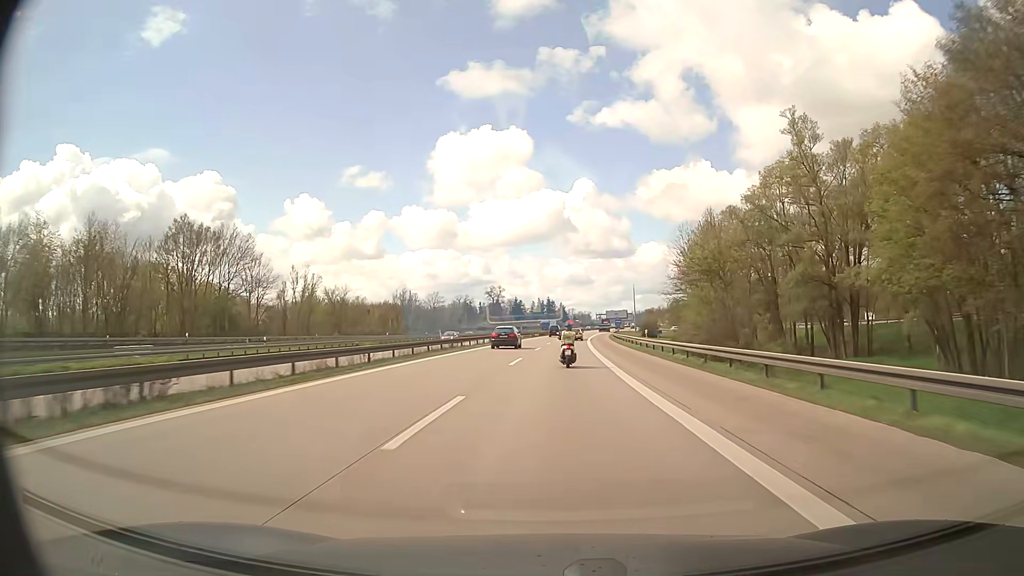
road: motorway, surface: asphalt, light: Day
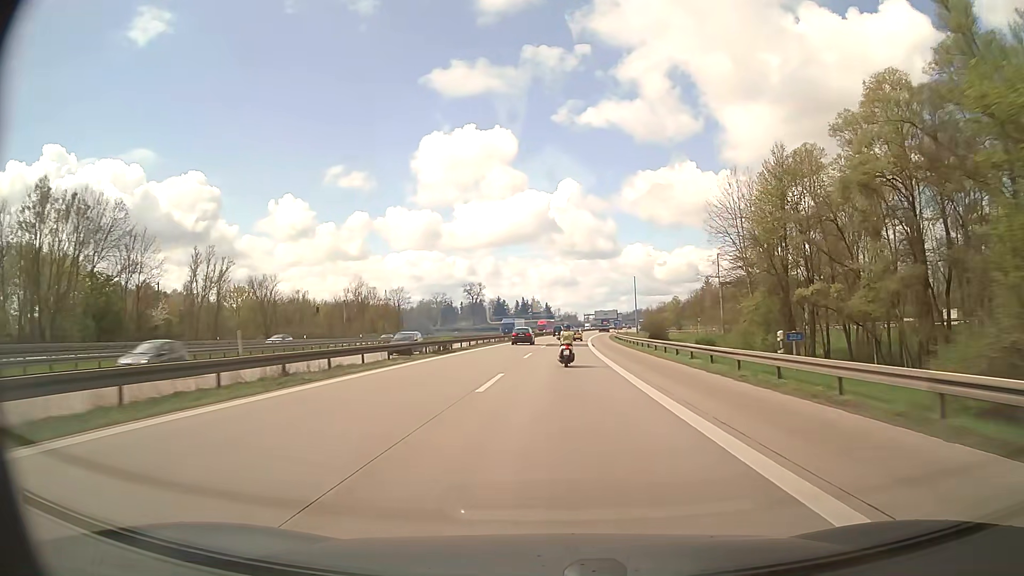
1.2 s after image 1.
(+0.3, +28.9) m; +1°
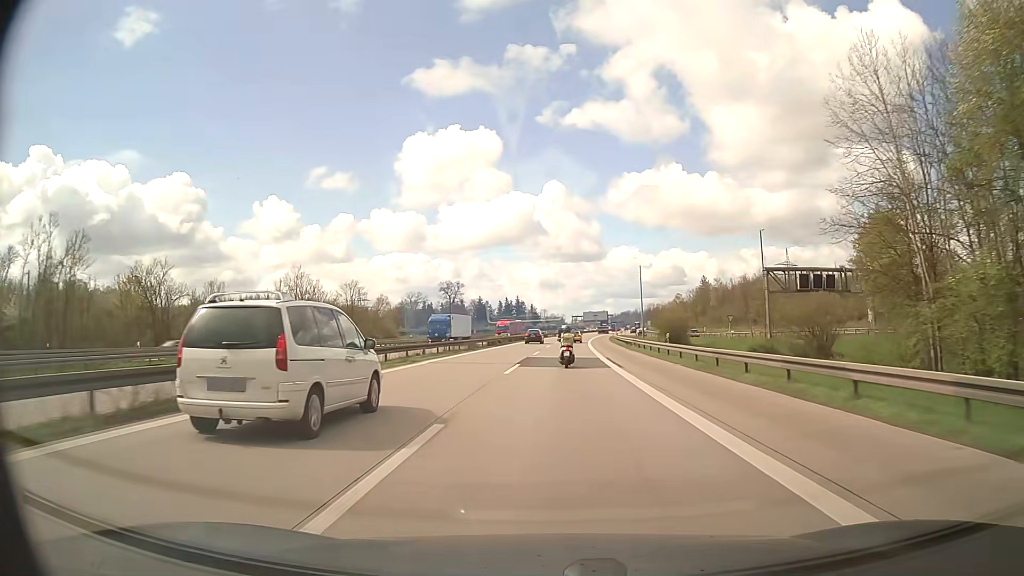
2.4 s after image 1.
(+0.3, +29.0) m; +1°
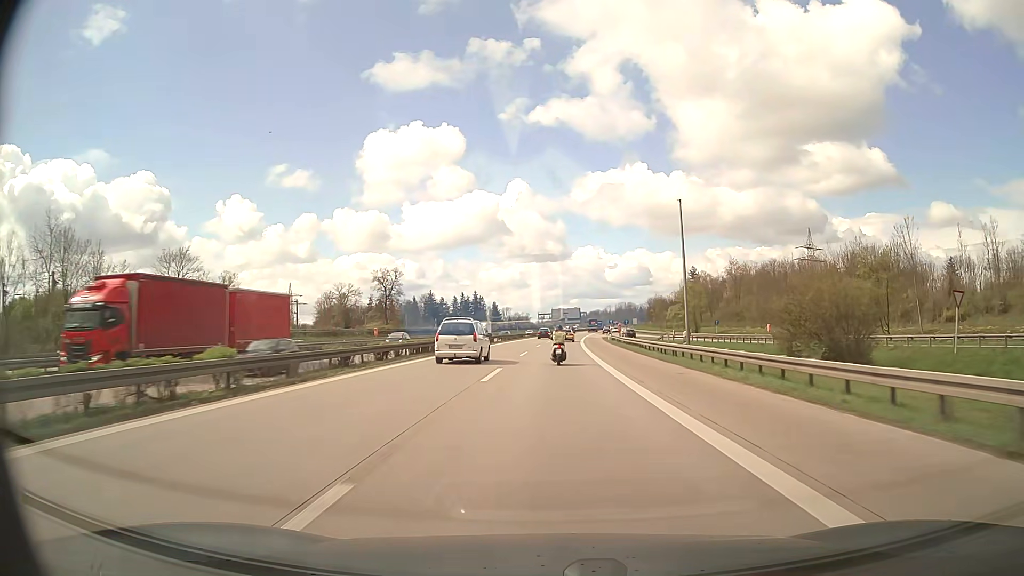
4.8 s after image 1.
(+1.3, +58.2) m; +3°
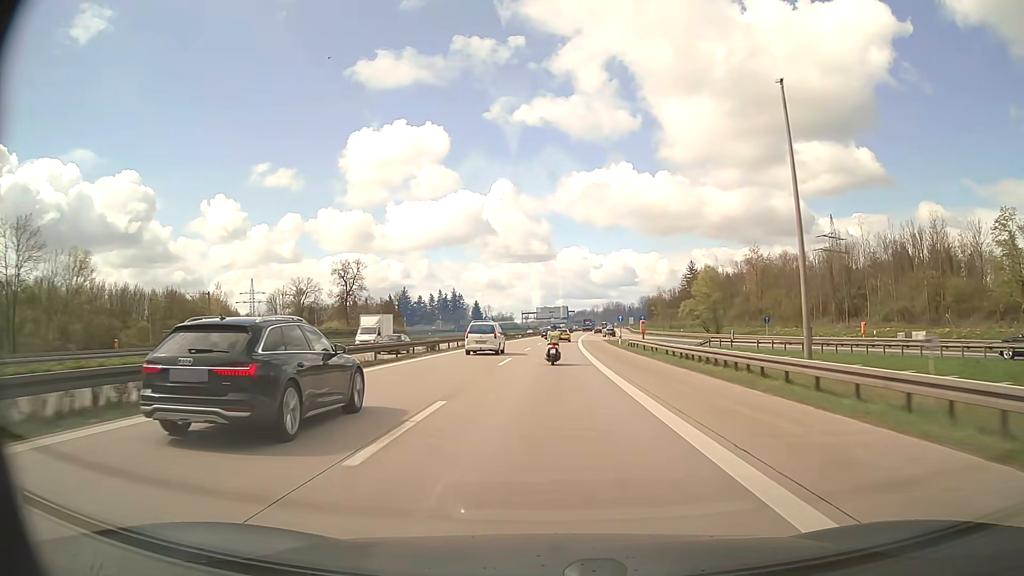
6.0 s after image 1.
(+0.3, +29.1) m; +1°
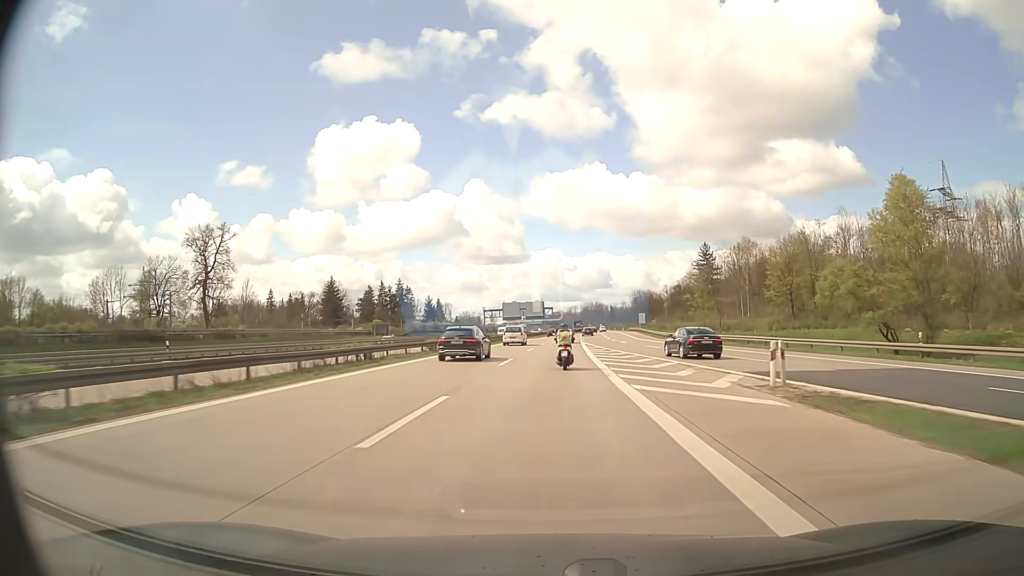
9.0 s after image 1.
(+1.6, +72.3) m; +2°
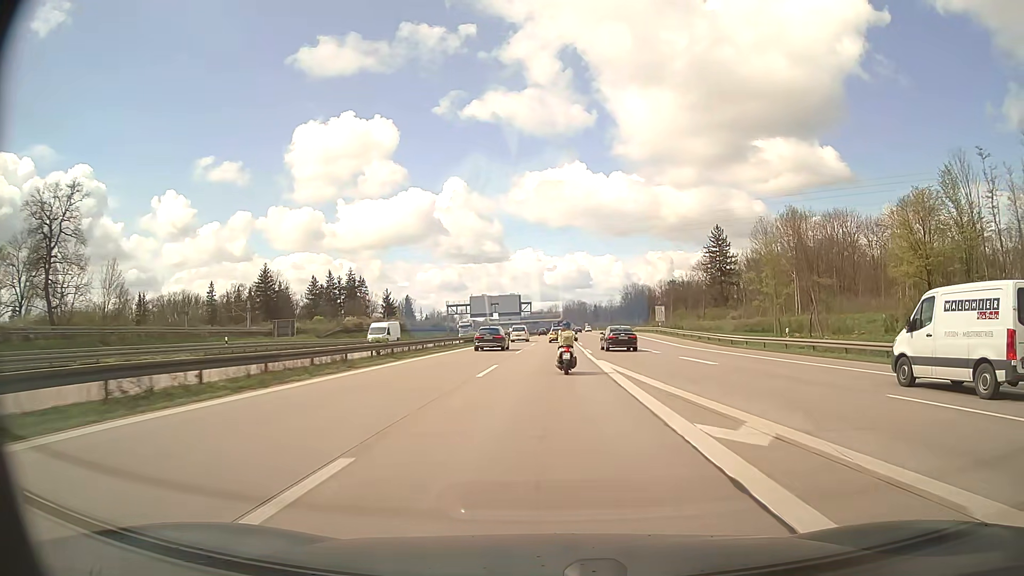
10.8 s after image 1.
(+0.5, +42.7) m; +2°
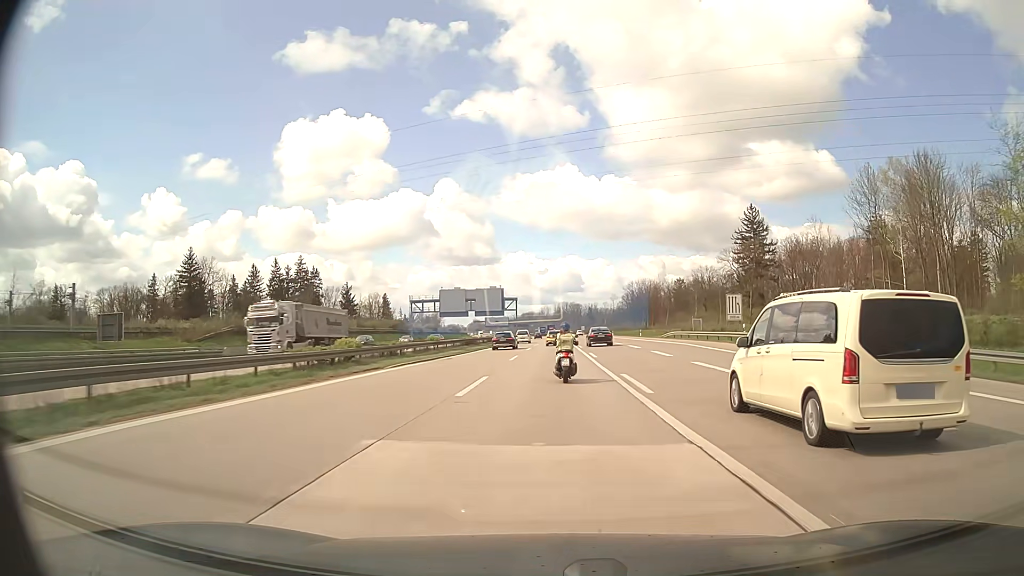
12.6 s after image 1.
(+0.2, +40.7) m; +1°
(0, +10) (0, +20) (0, +30) (0, +40) (0, +50) (0, +60) (+1, +70) (+1, +80) (+1, +90) (+1, +100) m
